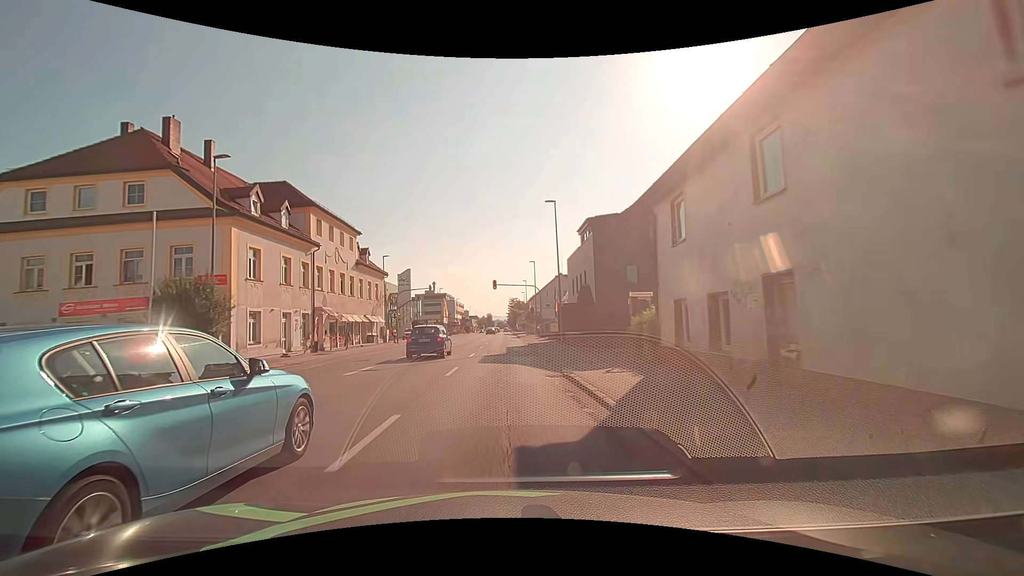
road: tertiary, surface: asphalt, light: Day
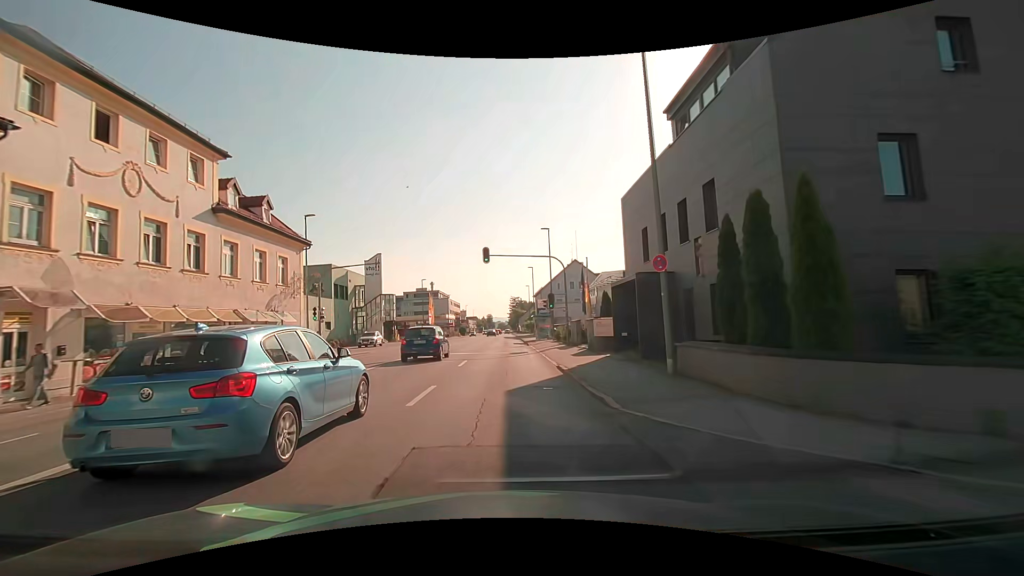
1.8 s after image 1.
(0.0, +23.3) m; 0°
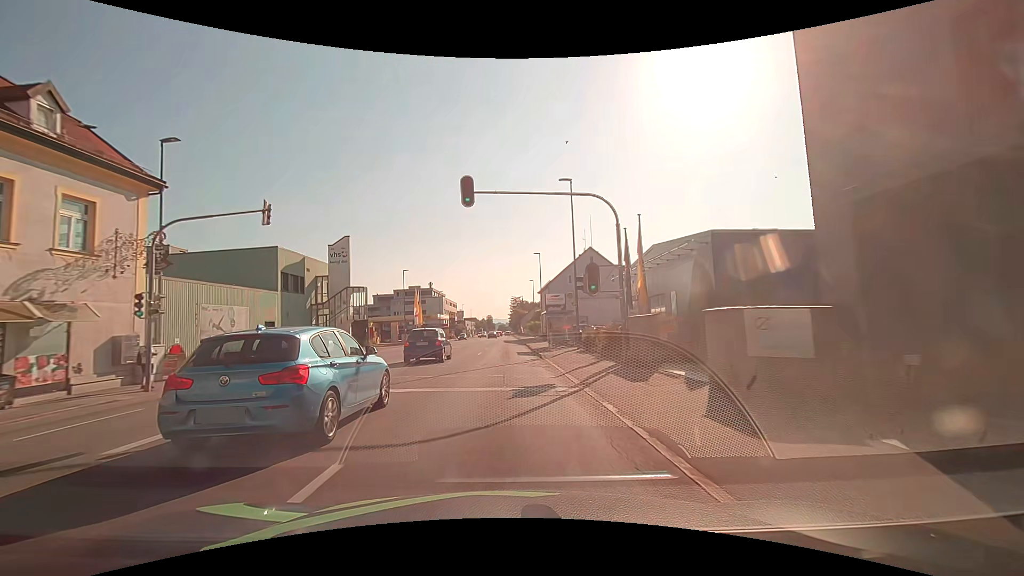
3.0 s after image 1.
(0.0, +15.5) m; 0°
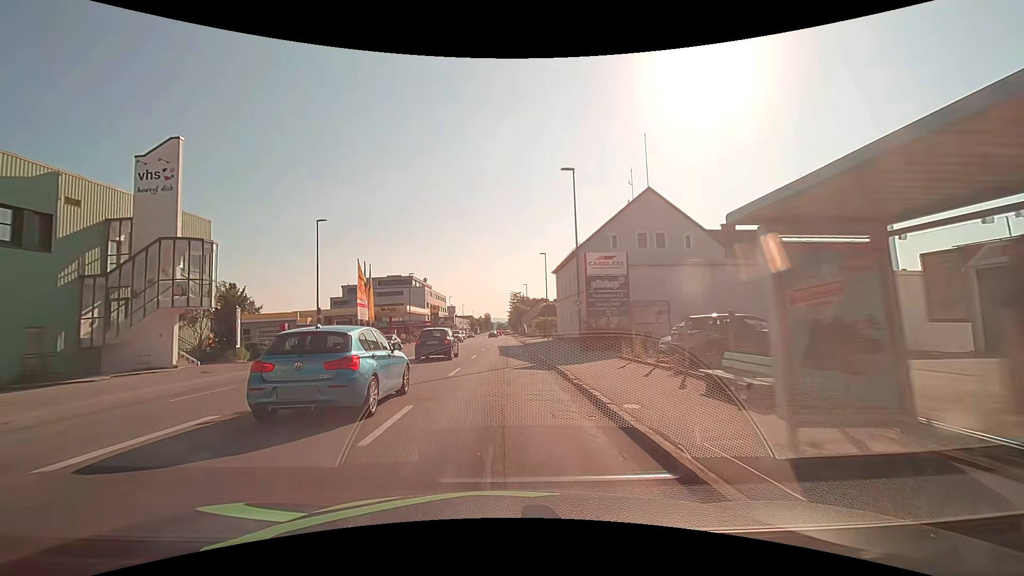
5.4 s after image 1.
(0.0, +31.0) m; 0°
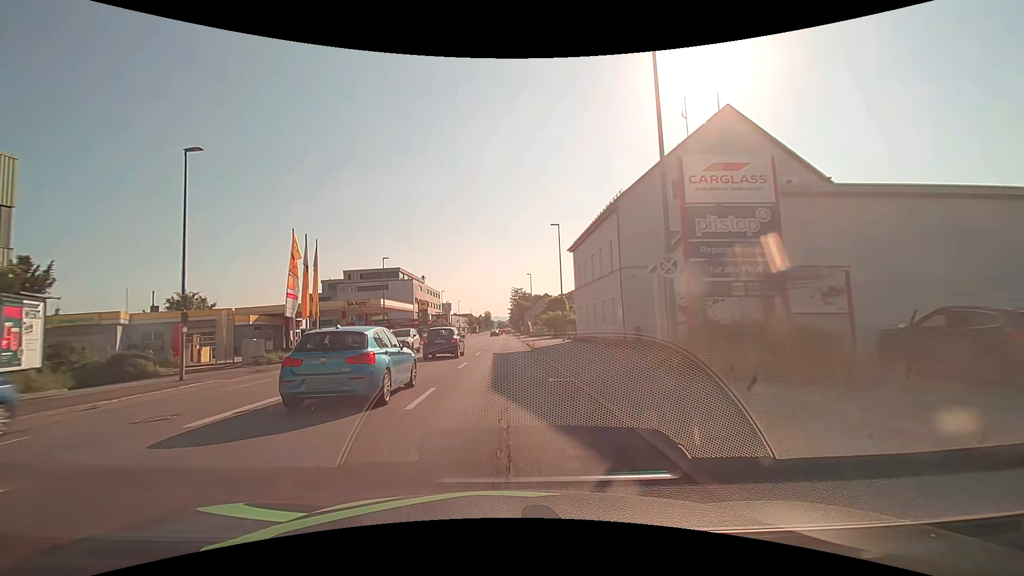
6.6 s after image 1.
(+0.1, +15.6) m; 0°
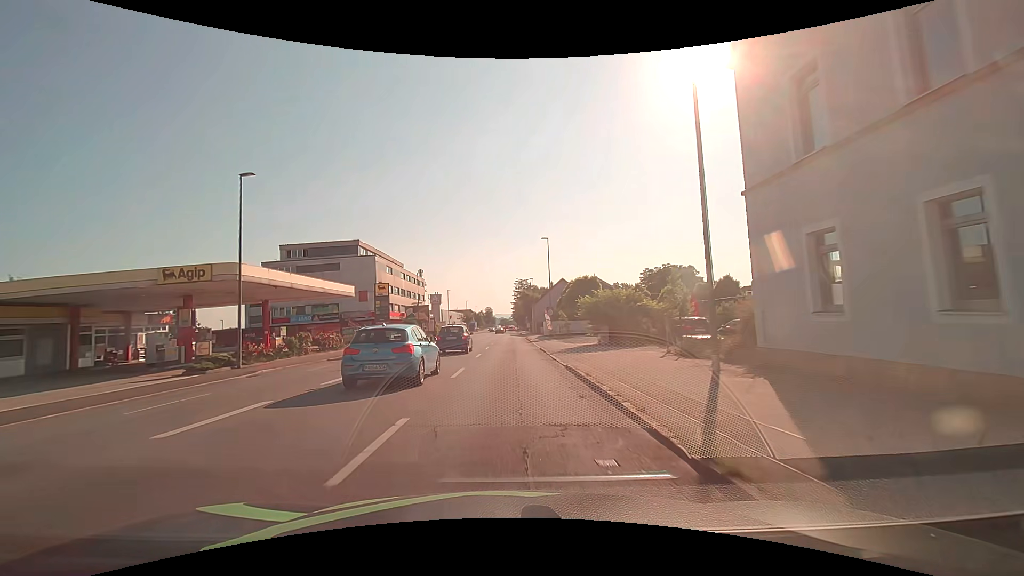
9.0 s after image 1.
(-0.1, +31.2) m; 0°
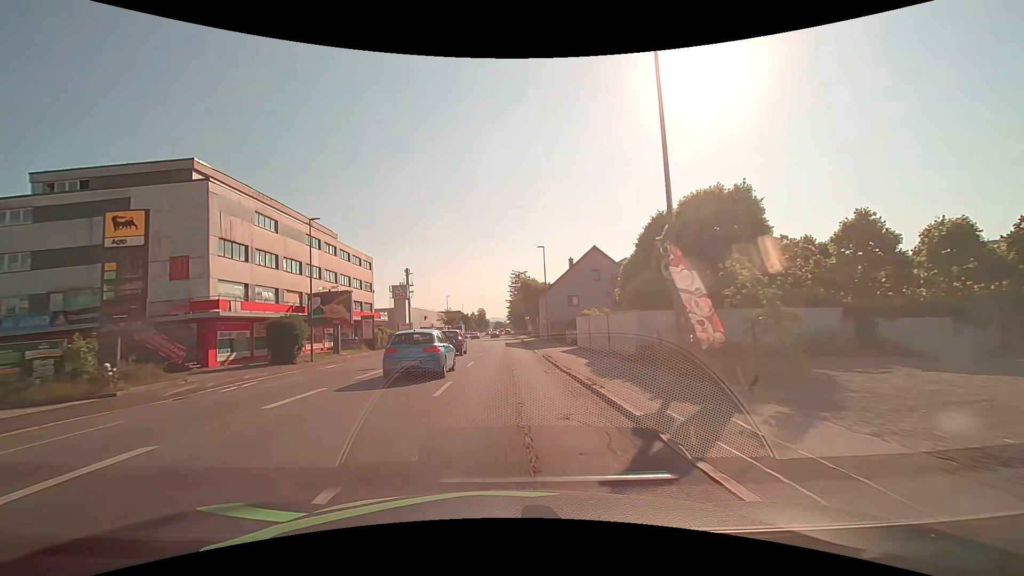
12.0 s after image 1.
(+0.2, +39.1) m; 0°
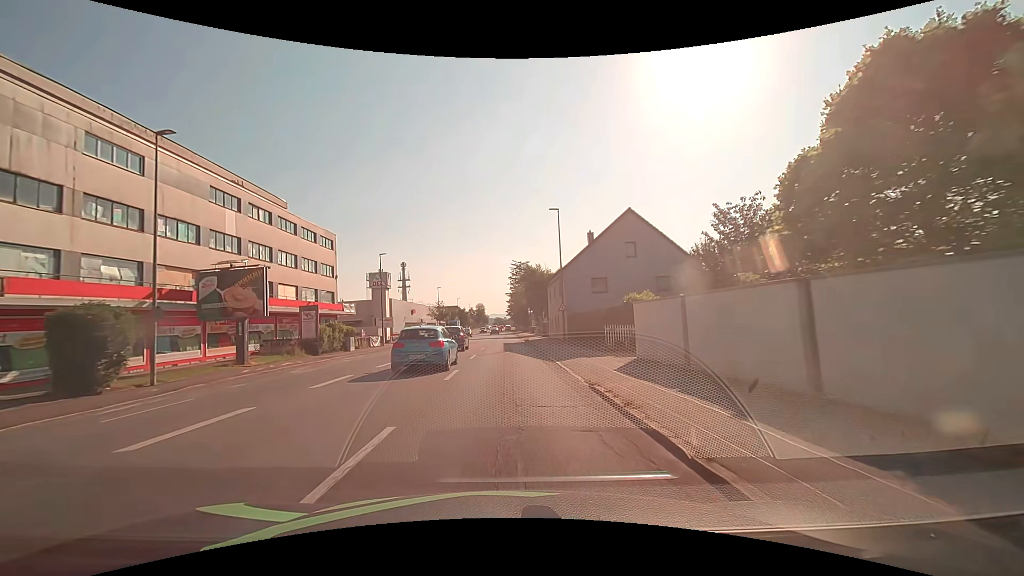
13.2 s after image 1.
(+0.1, +15.6) m; 0°
(0, +10) (0, +20) (0, +30) (0, +40) (0, +50) (0, +60) (0, +70) (0, +80) (0, +90) (0, +100) m
